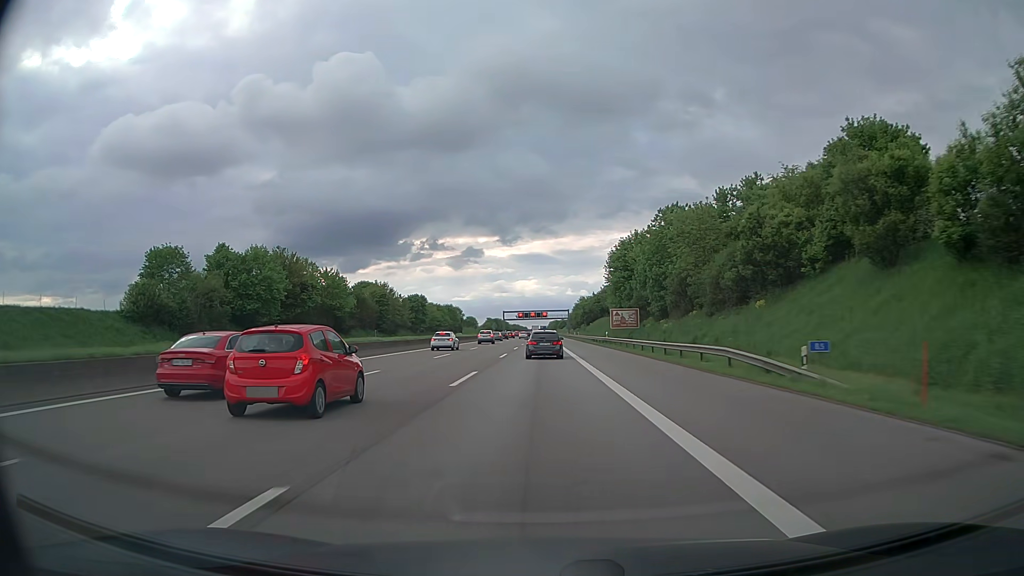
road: motorway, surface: asphalt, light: Day
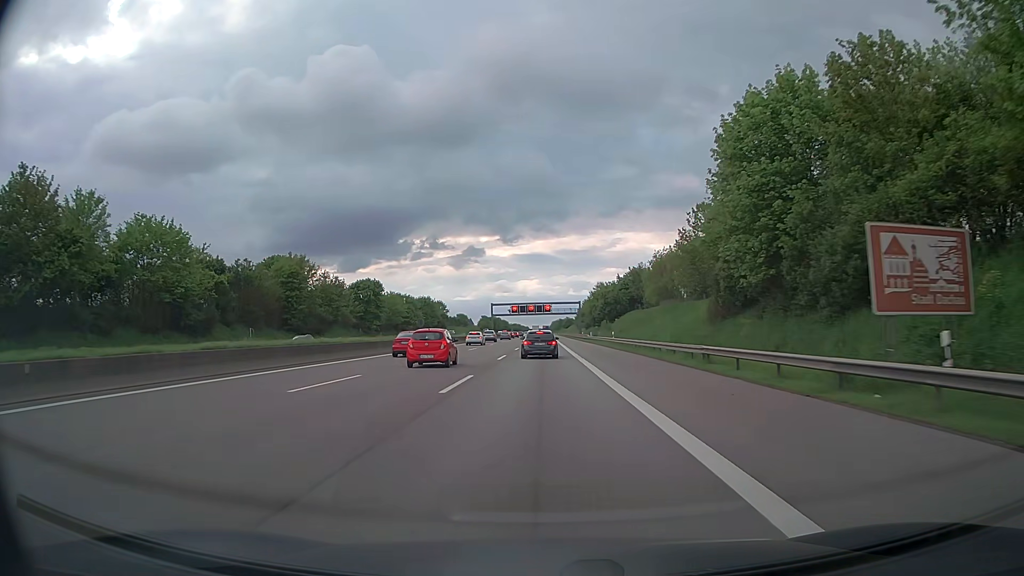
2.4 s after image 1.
(0.0, +56.8) m; 0°
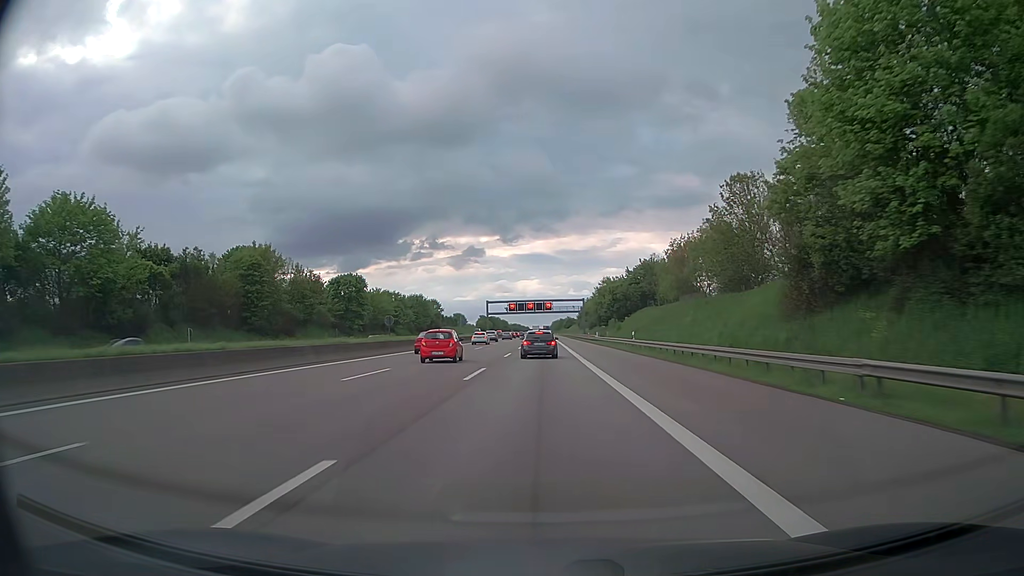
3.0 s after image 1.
(0.0, +13.8) m; 0°
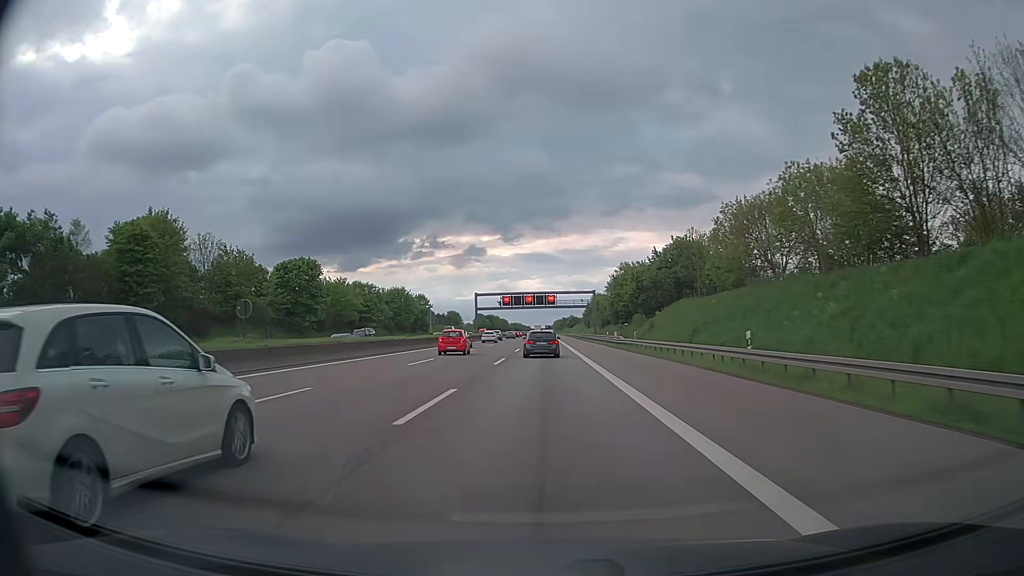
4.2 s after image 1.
(0.0, +27.1) m; 0°
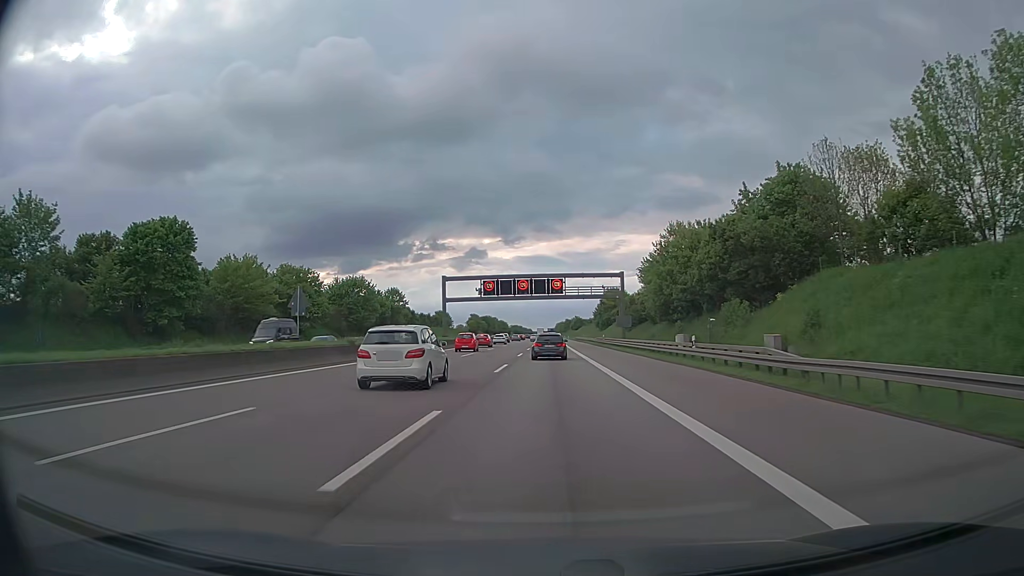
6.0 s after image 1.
(0.0, +40.0) m; 0°
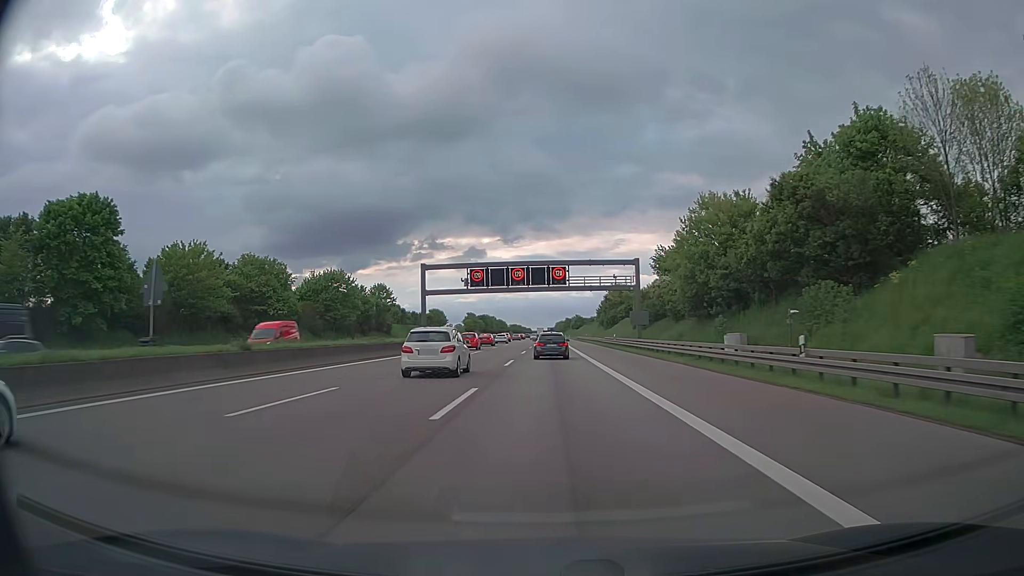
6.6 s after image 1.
(0.0, +13.3) m; 0°
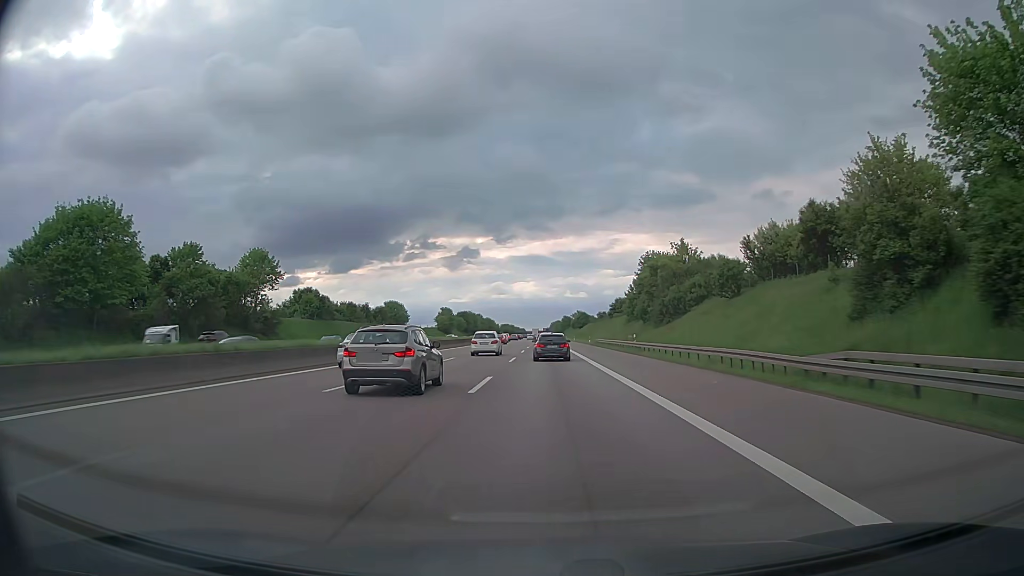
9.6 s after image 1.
(+0.3, +67.0) m; +1°
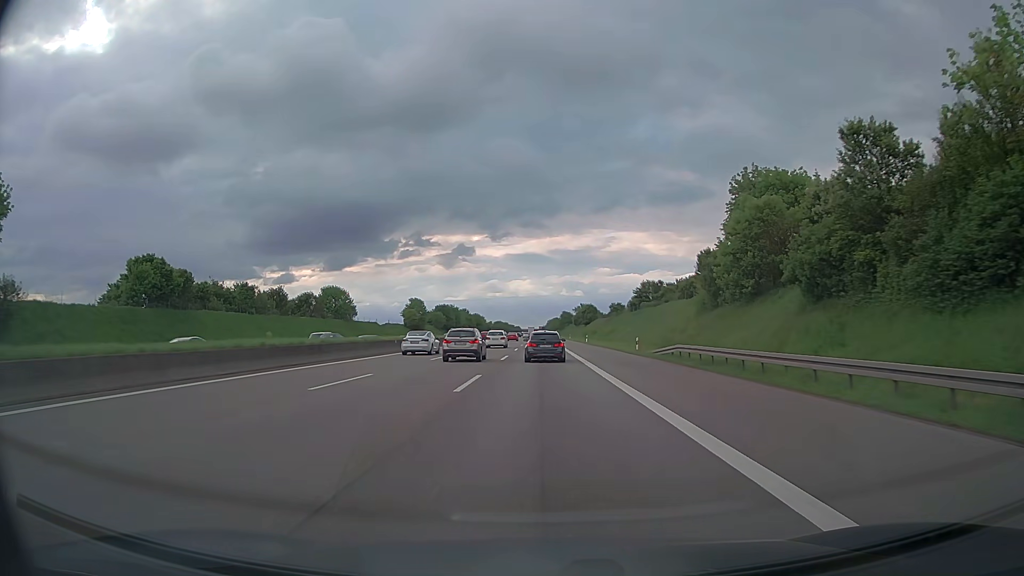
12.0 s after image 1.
(0.0, +54.1) m; 0°
(0, +10) (0, +20) (0, +30) (0, +40) (0, +50) (0, +60) (0, +70) (0, +80) (0, +90) (0, +100) m
